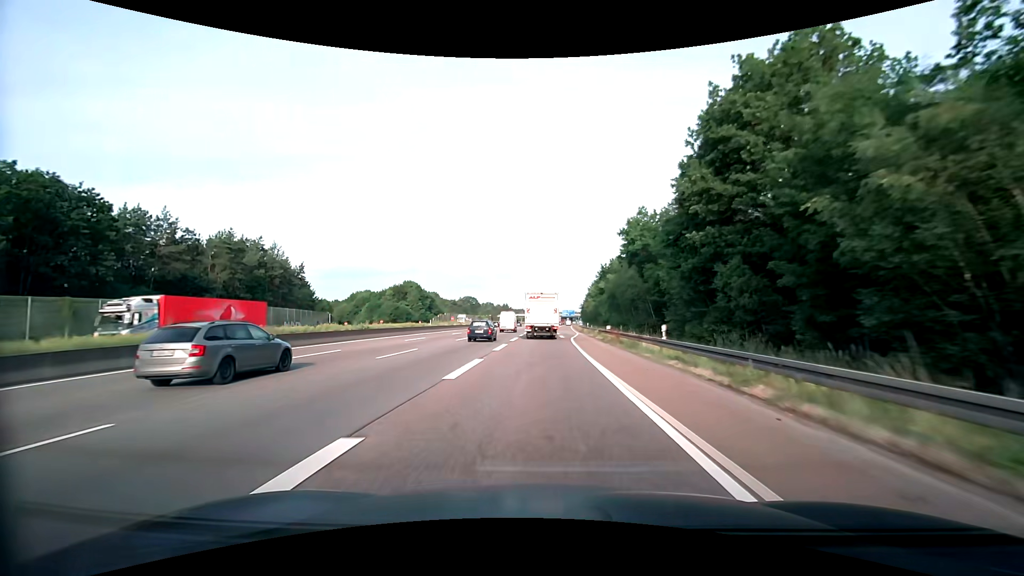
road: motorway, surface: asphalt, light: Day
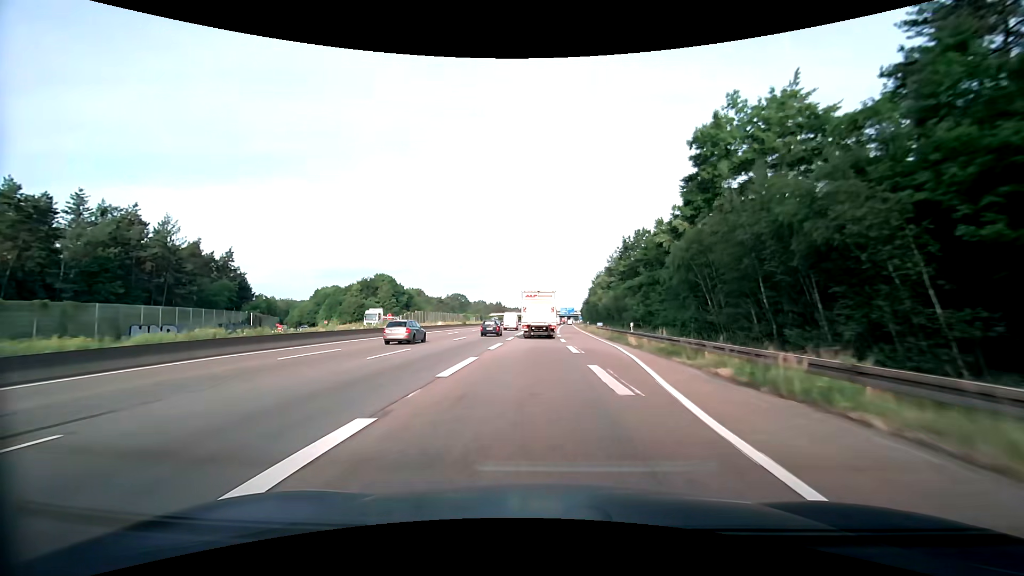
(+0.2, +36.0) m; +1°
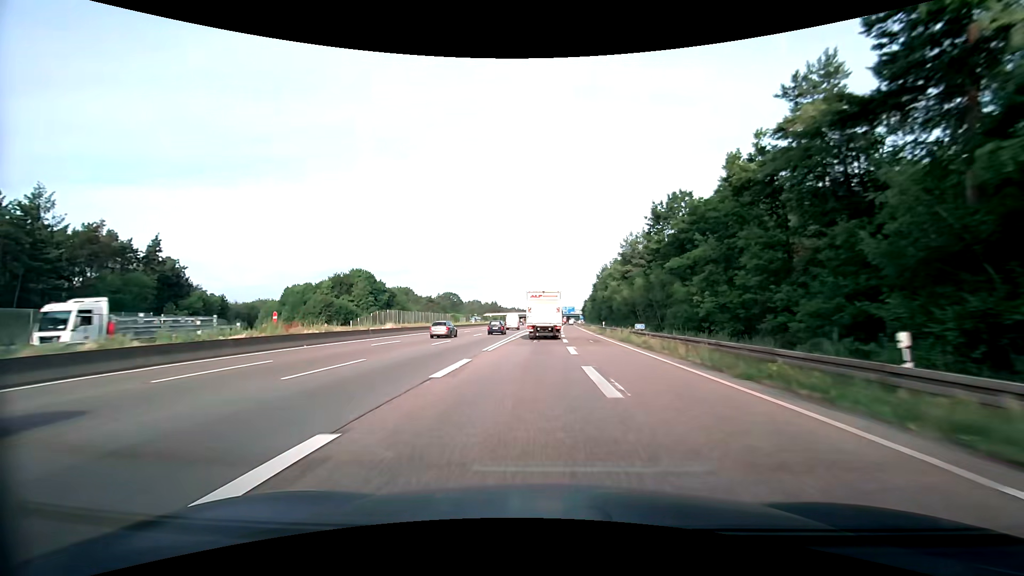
(-0.1, +24.1) m; 0°
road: motorway_link
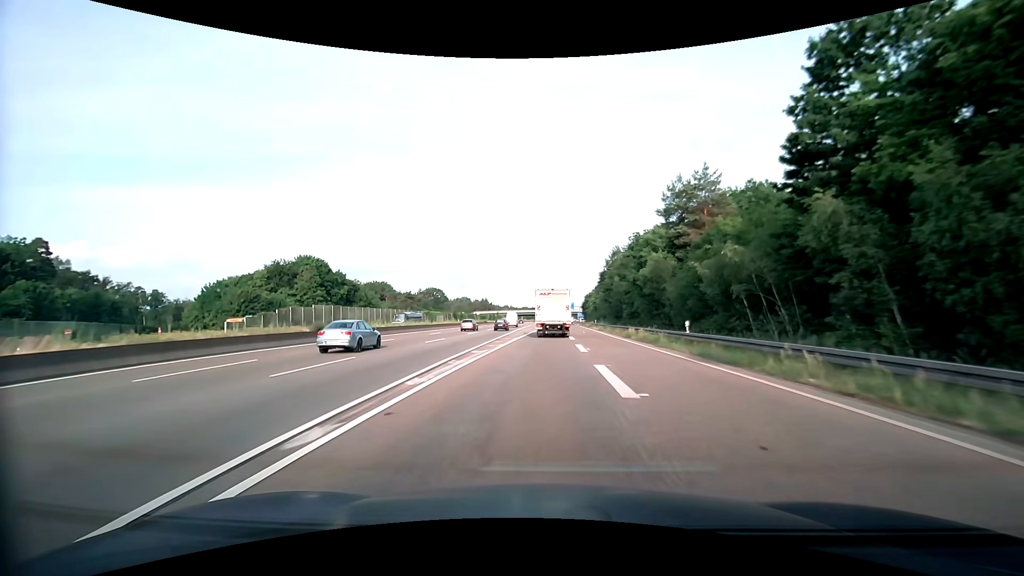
(+0.4, +36.4) m; +1°
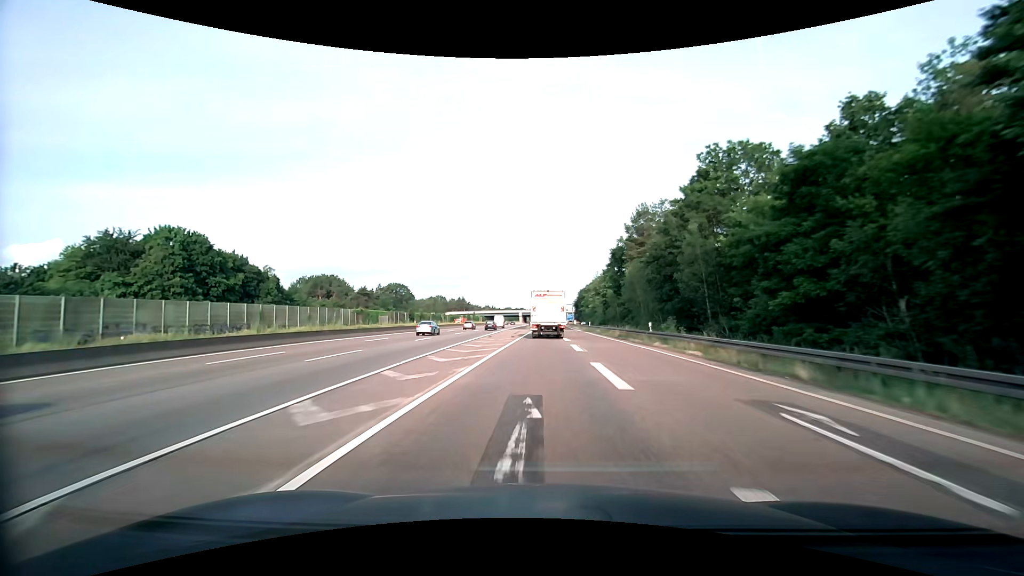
(+0.7, +48.7) m; +2°
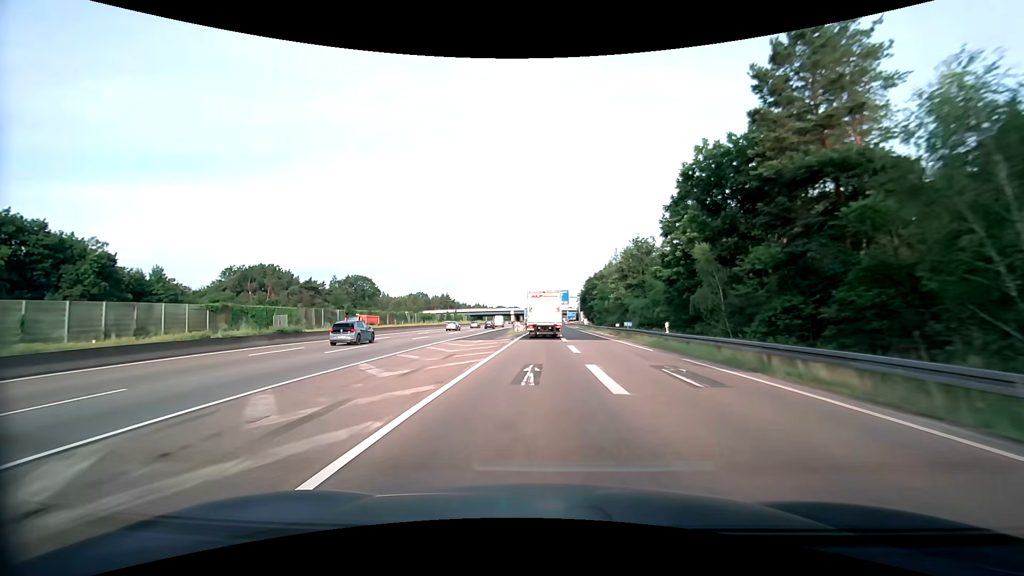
(+0.4, +49.0) m; 0°
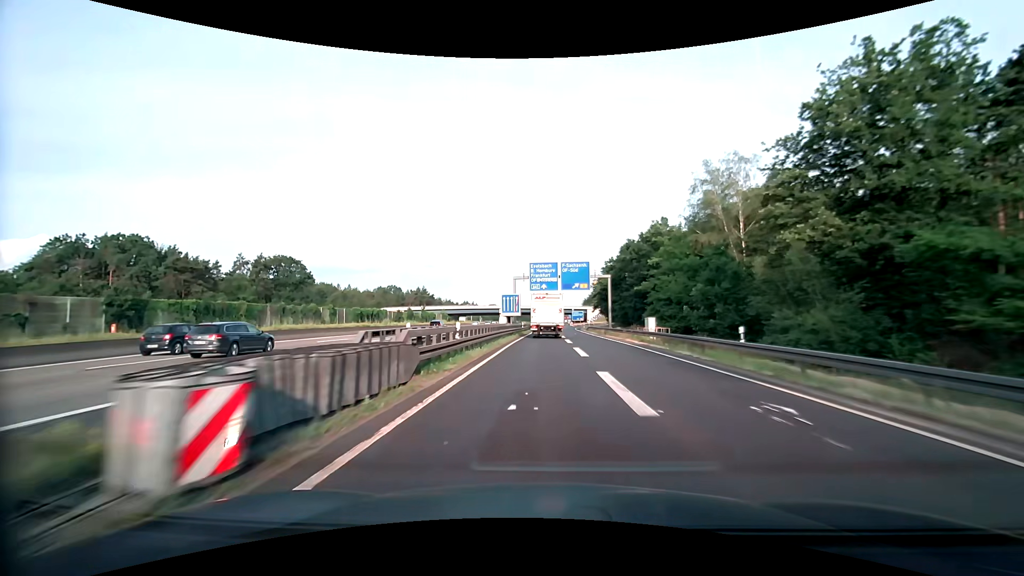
(+0.4, +61.7) m; 0°
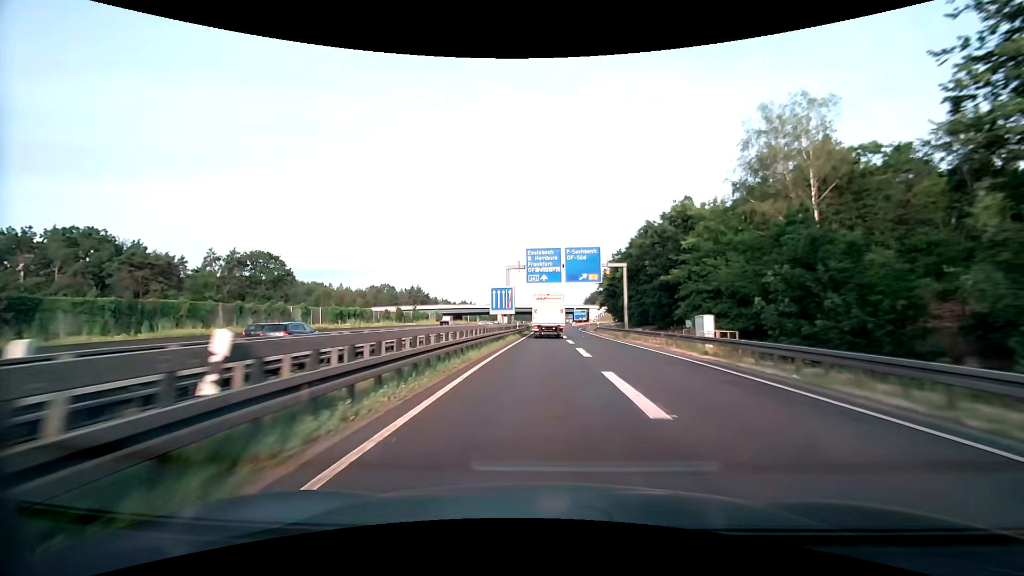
(0.0, +12.4) m; 0°
(0, +10) (0, +20) (0, +30) (0, +40) (+1, +50) (+1, +60) (+1, +70) (+1, +80) (+1, +90) (+2, +100) m
